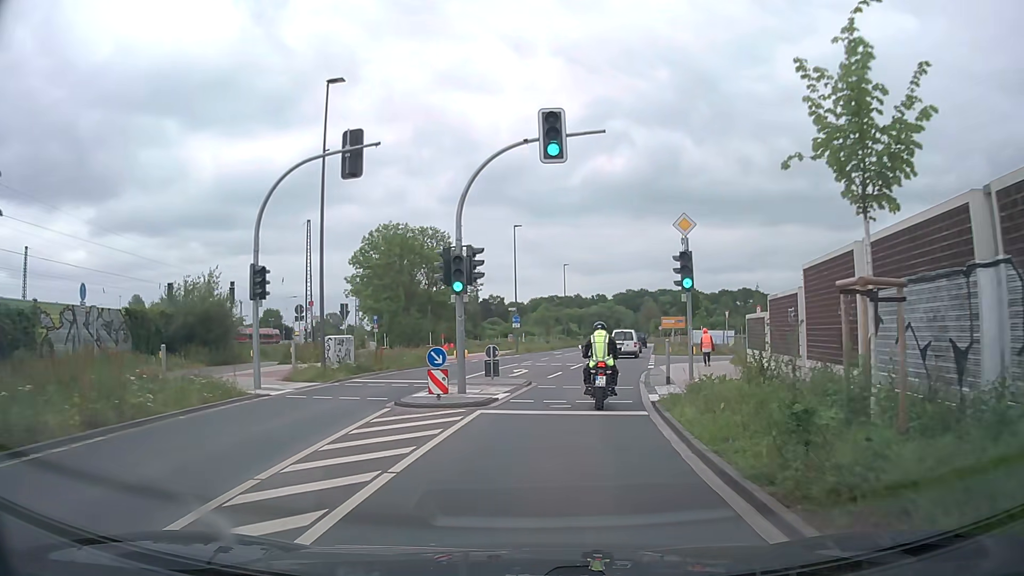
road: secondary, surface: asphalt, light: Day
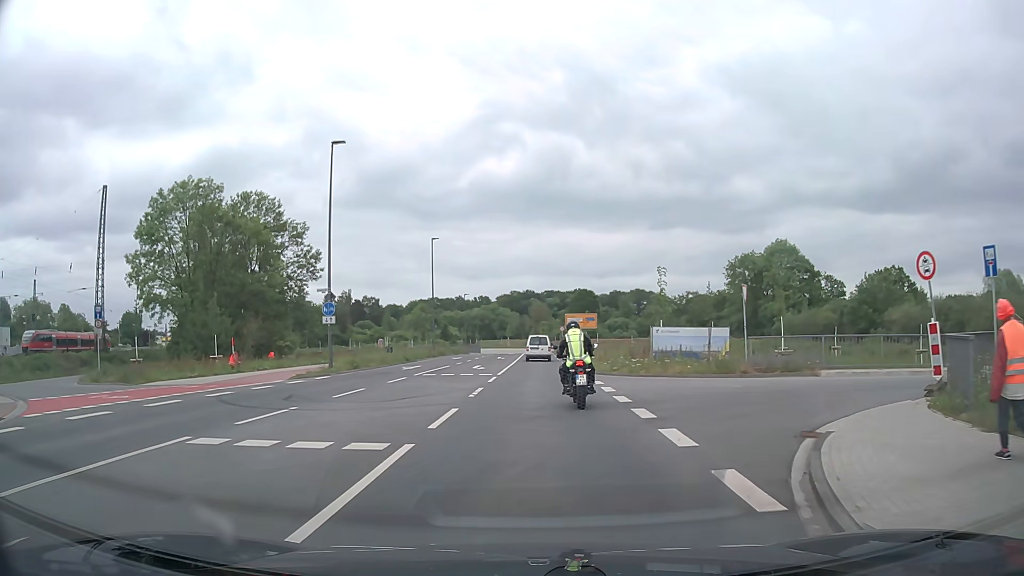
(+2.4, +25.0) m; +10°
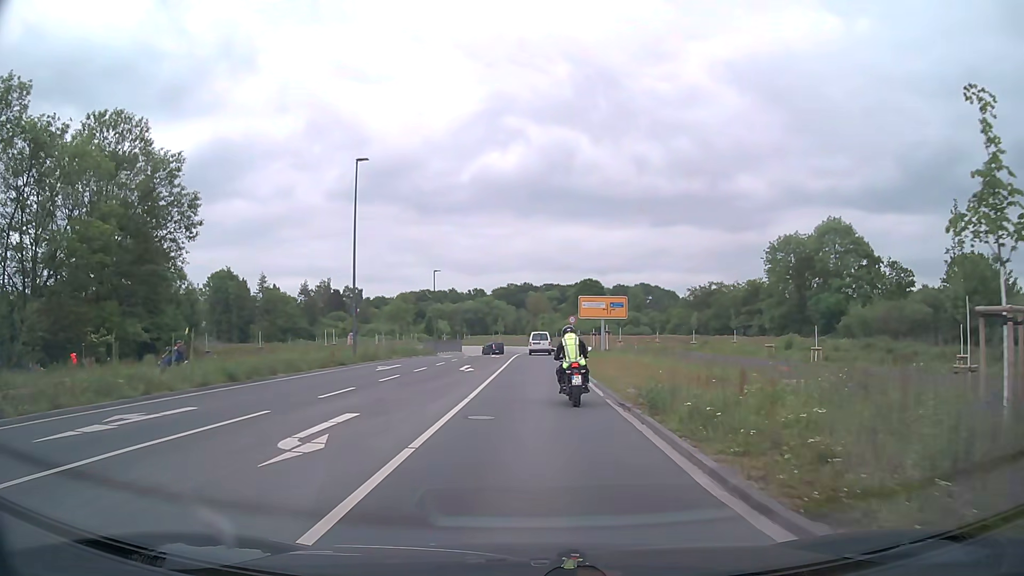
(+0.2, +25.8) m; 0°
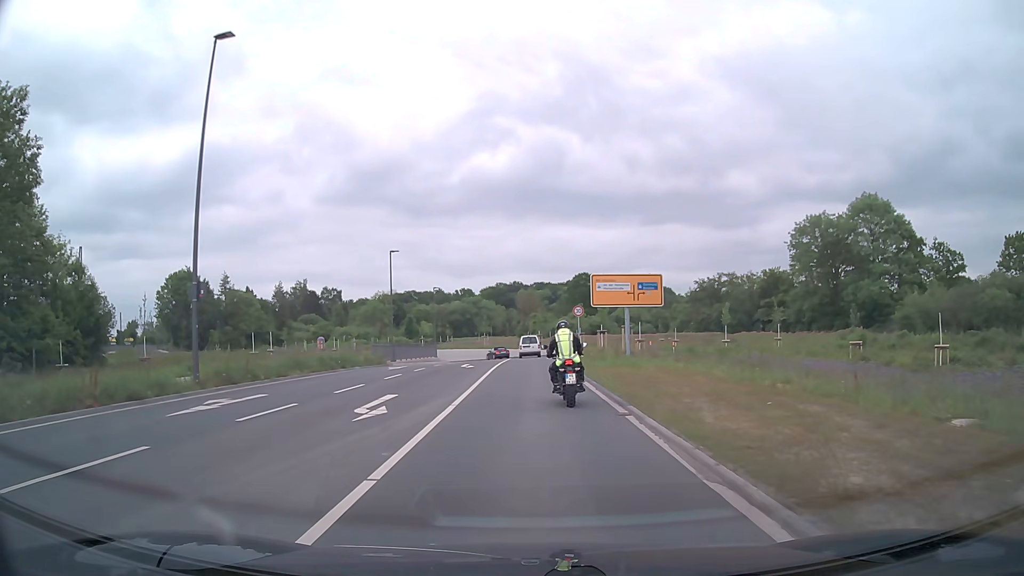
(+0.1, +16.2) m; +1°
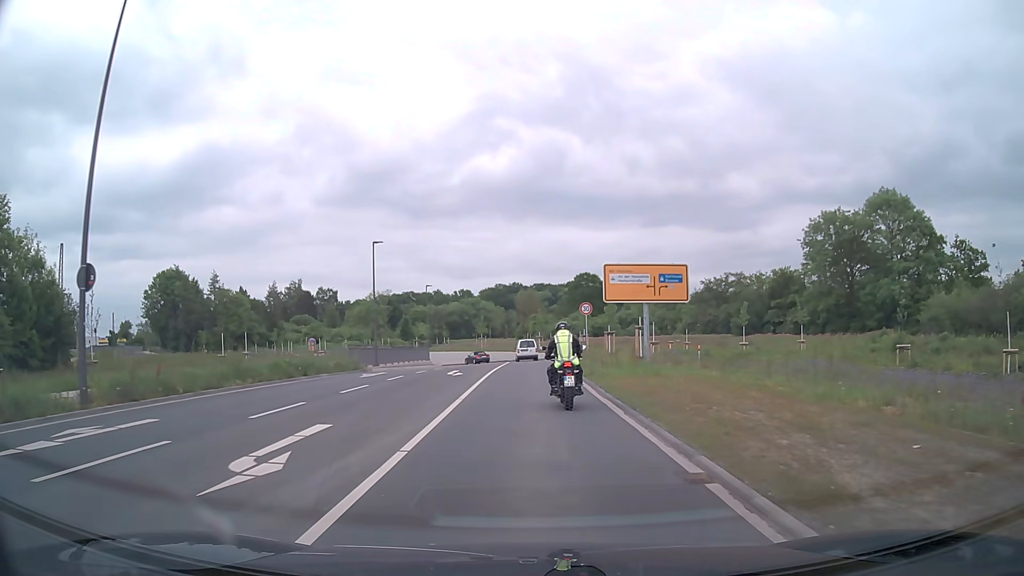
(0.0, +5.4) m; 0°
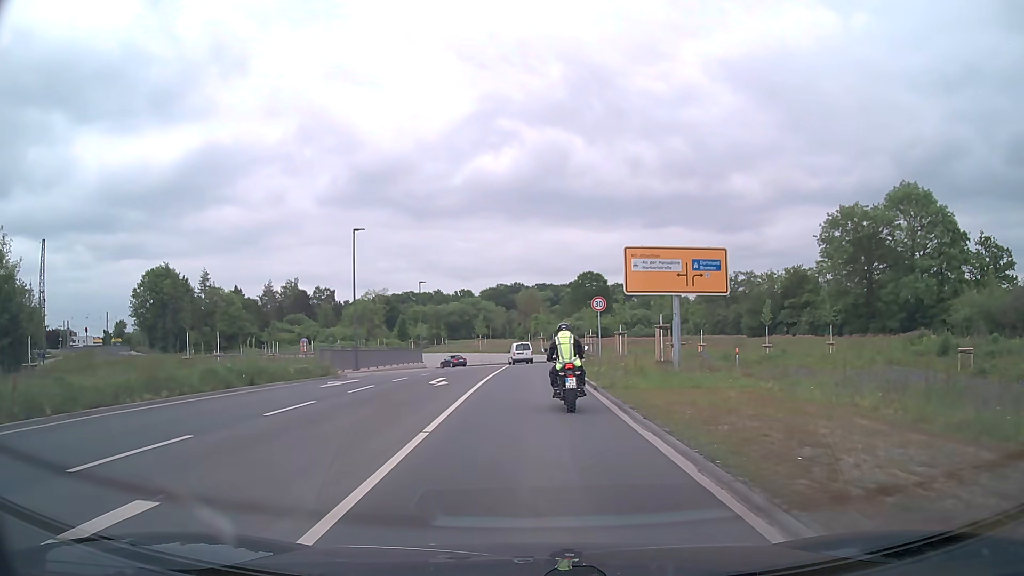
(0.0, +5.3) m; 0°
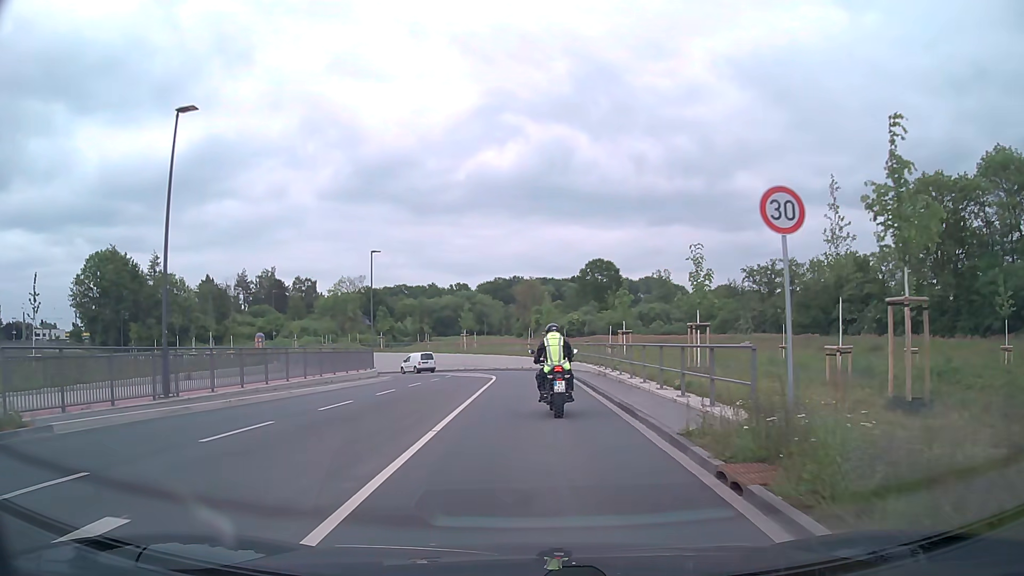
(0.0, +20.6) m; 0°
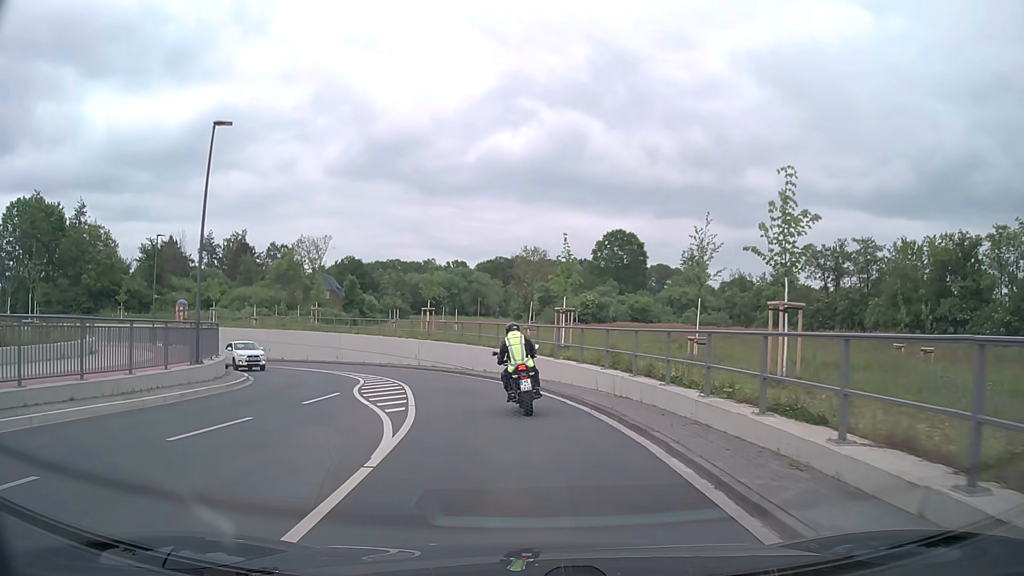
(-0.1, +24.8) m; 0°
(0, +10) (-2, +20) (-5, +29) (-10, +38) (-17, +45) (-25, +51) (-34, +56) (-43, +58) (-53, +59) (-63, +58) m
